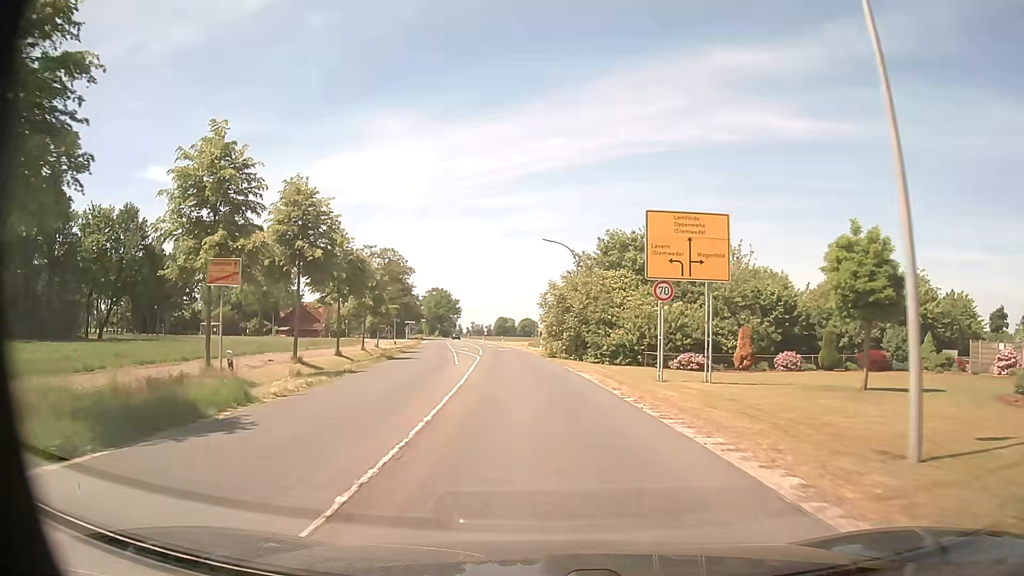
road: secondary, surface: asphalt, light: Day
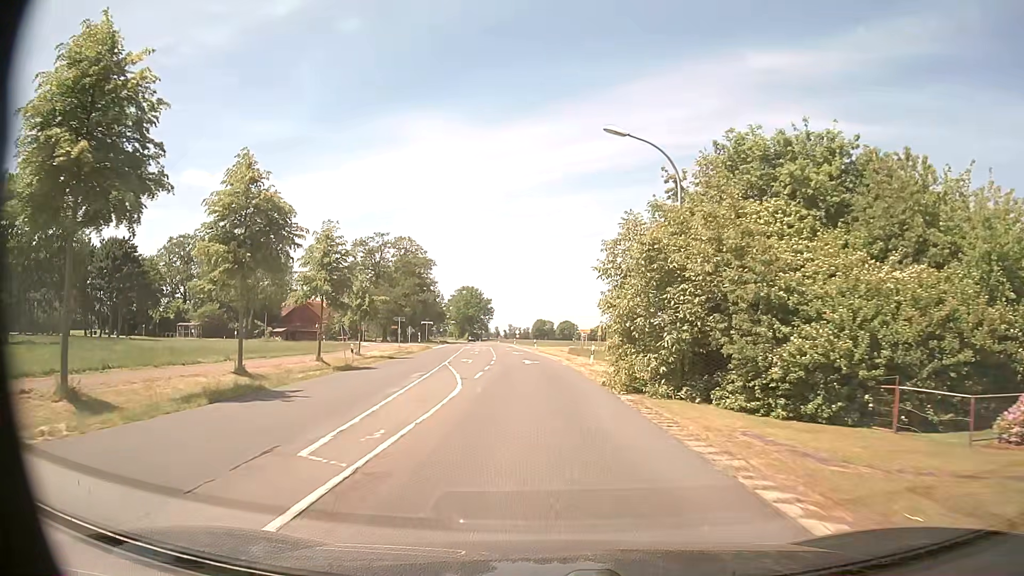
(-0.7, +23.3) m; -3°
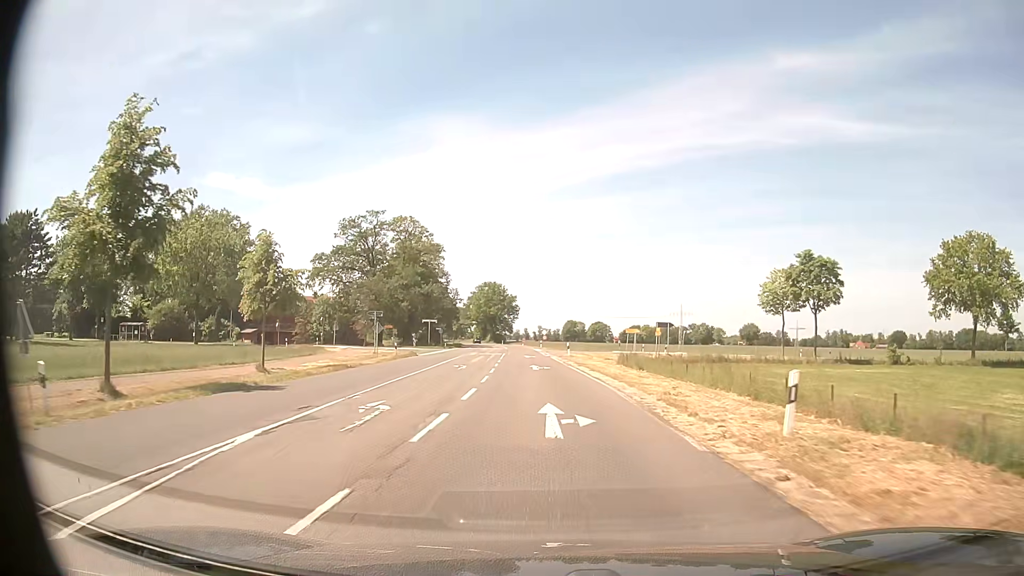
(-0.8, +25.9) m; -4°
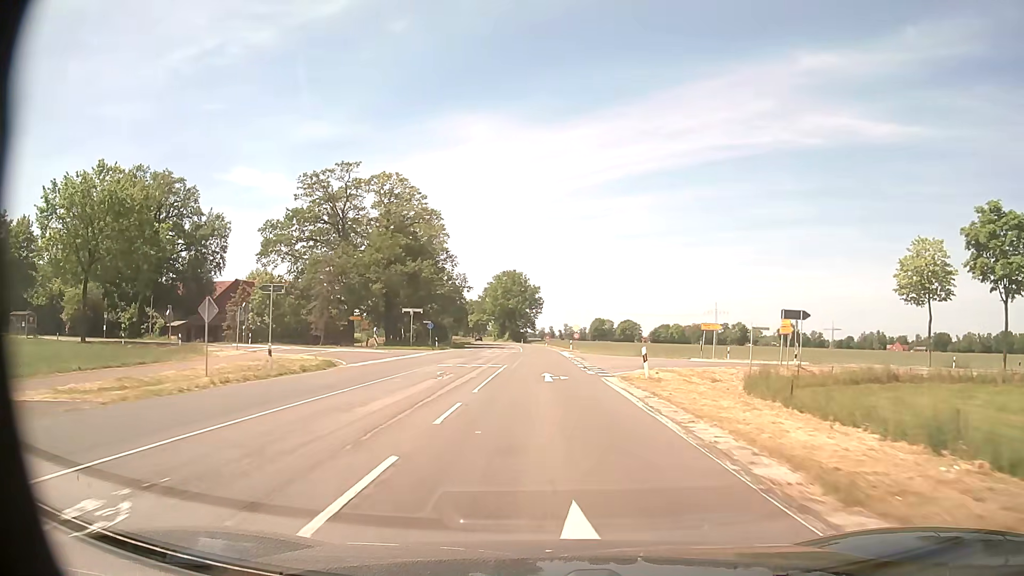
(-0.2, +28.8) m; -1°
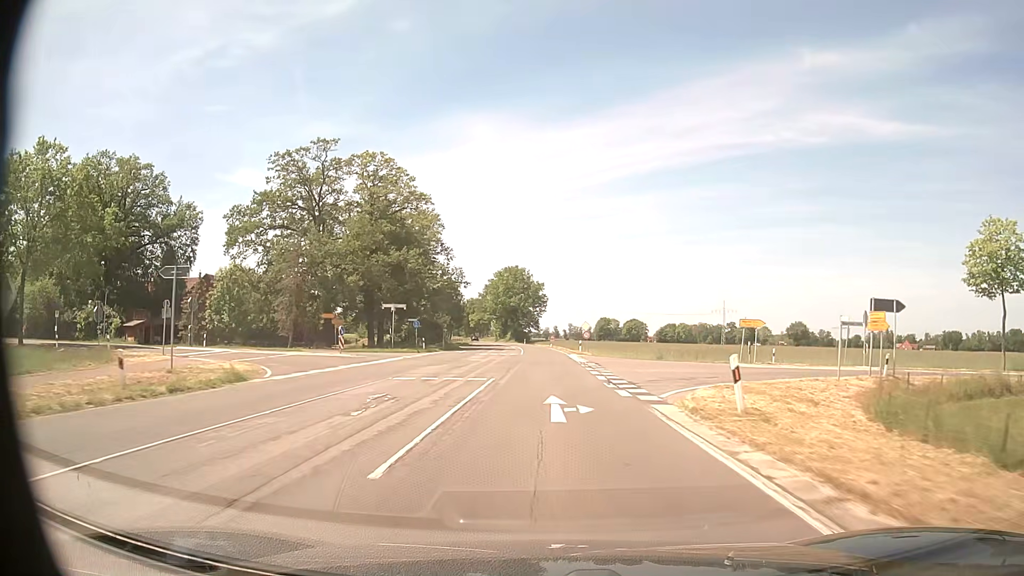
(0.0, +10.0) m; -1°
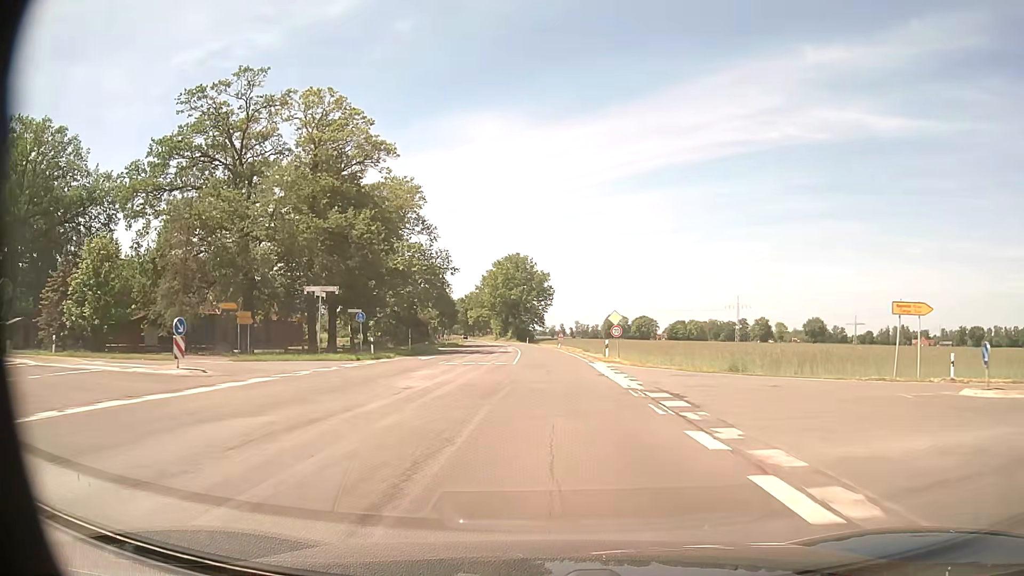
(0.0, +20.3) m; -1°
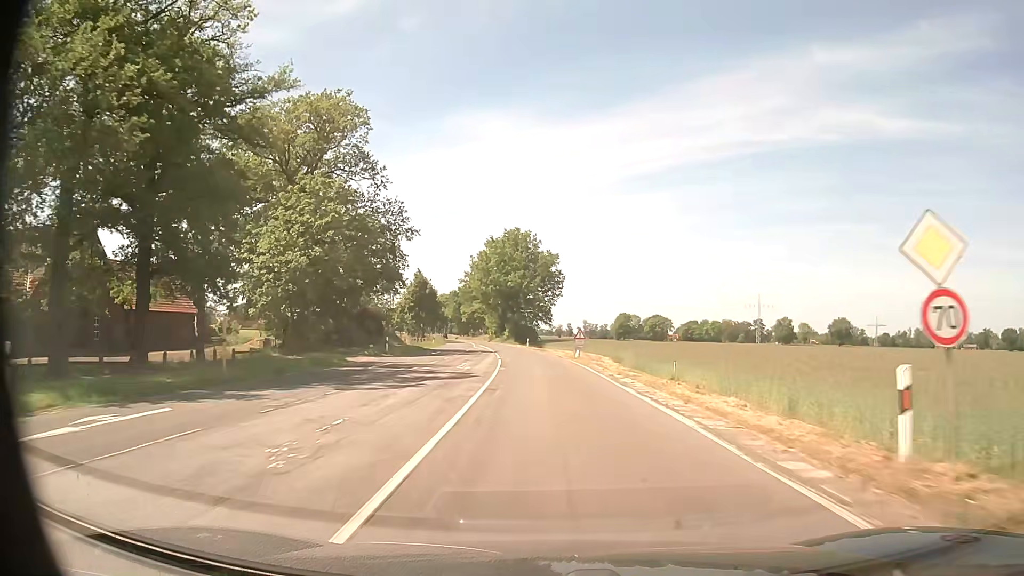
(0.0, +31.1) m; 0°
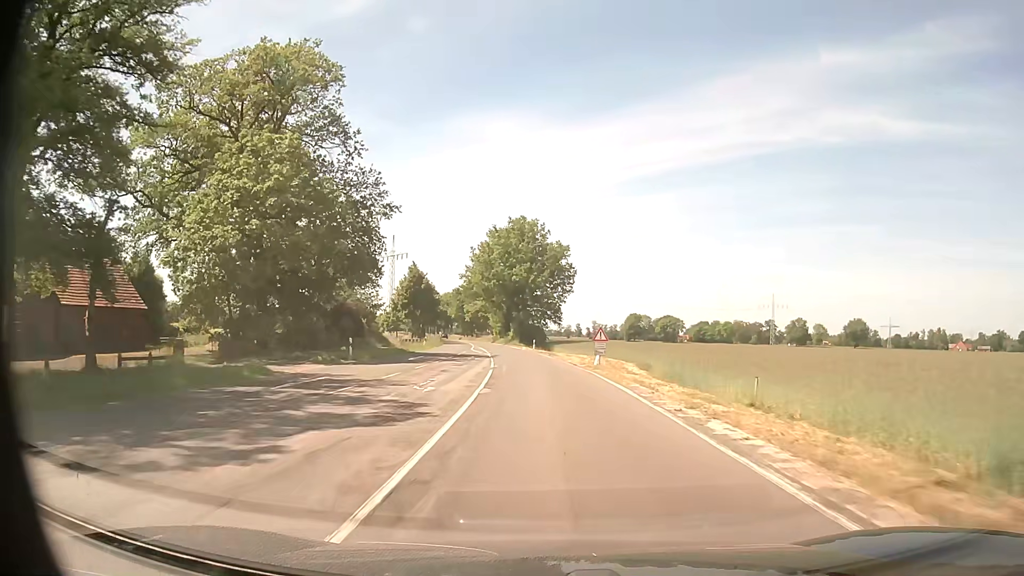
(-0.1, +10.5) m; -1°
(0, +10) (0, +20) (-1, +30) (-1, +40) (-2, +50) (-3, +60) (-5, +70) (-6, +80) (-8, +90) (-9, +99) m
